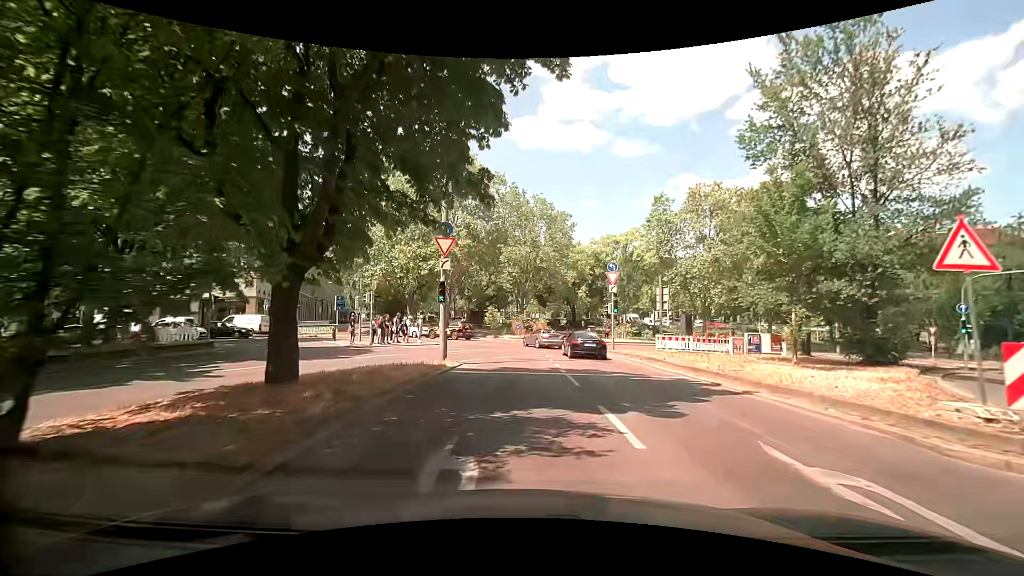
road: secondary_link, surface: asphalt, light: Day
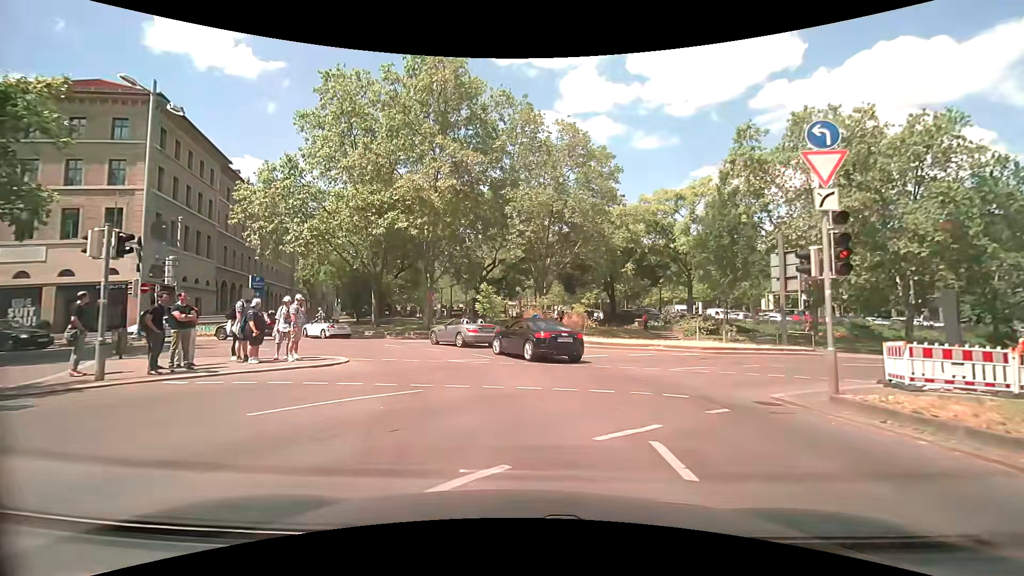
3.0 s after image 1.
(0.0, +19.5) m; -2°
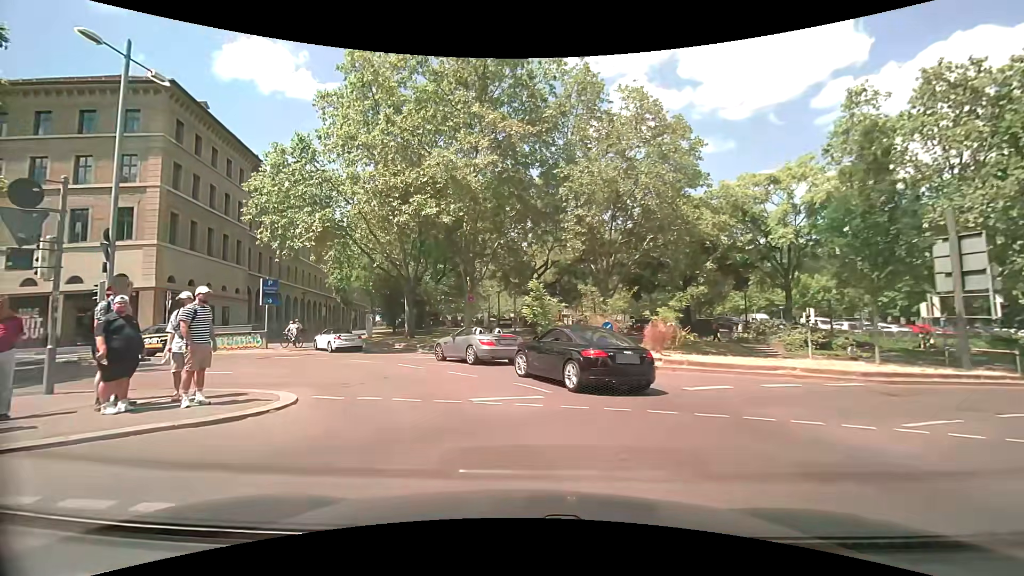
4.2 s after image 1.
(-0.2, +6.4) m; -4°
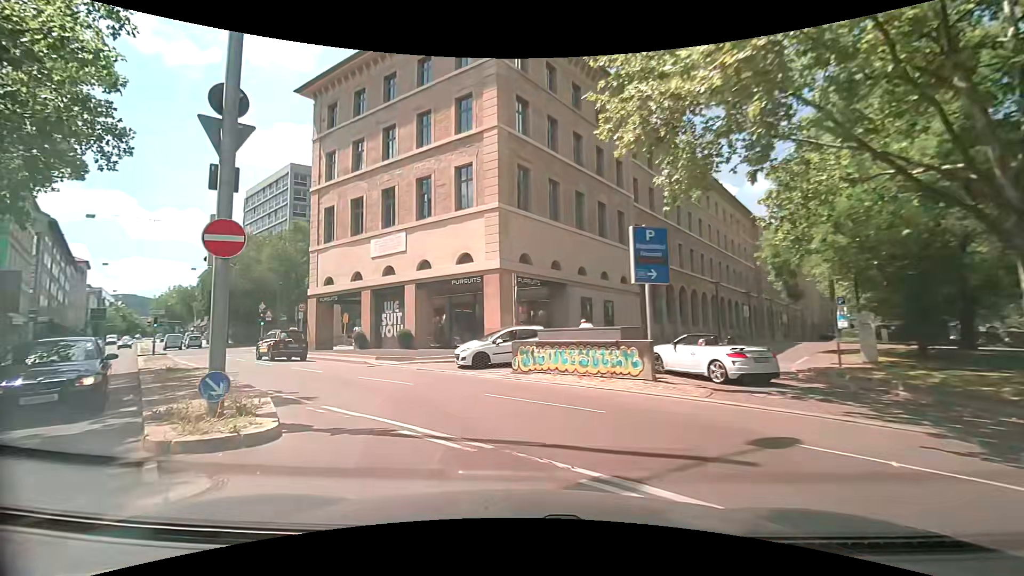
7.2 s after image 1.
(-7.3, +17.7) m; -44°
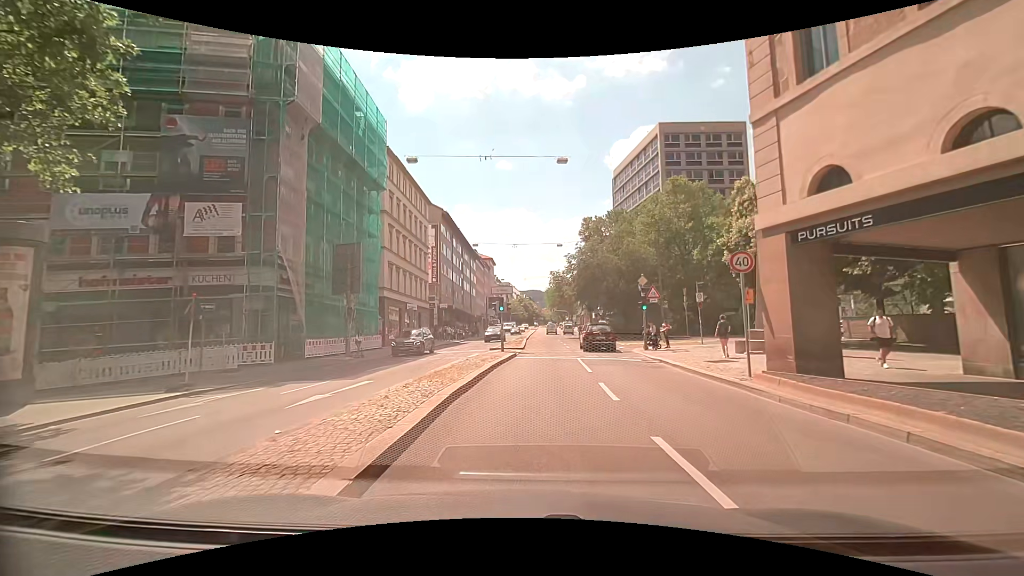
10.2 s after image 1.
(-9.6, +18.8) m; -43°
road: secondary
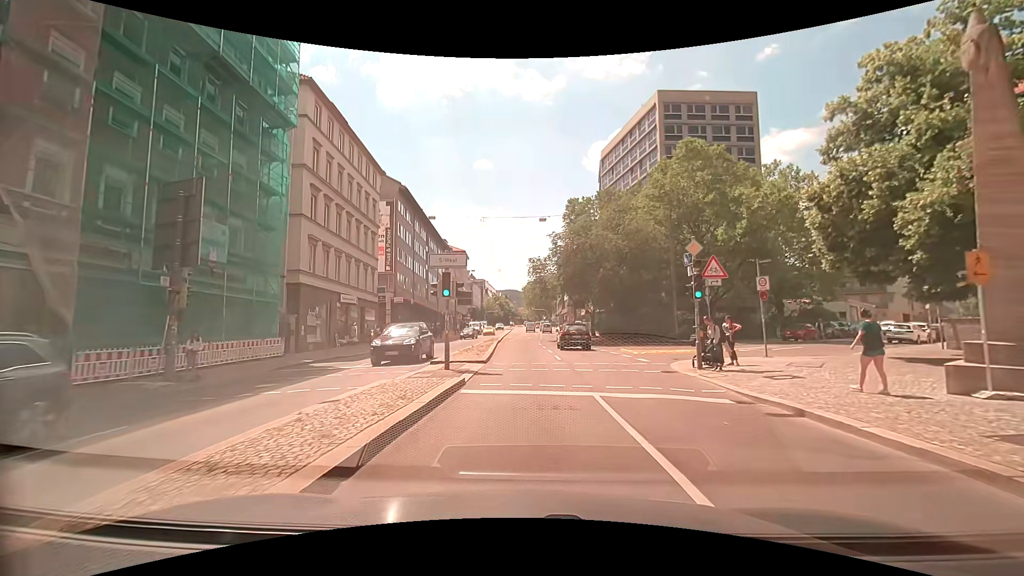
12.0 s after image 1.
(+0.3, +12.5) m; +2°
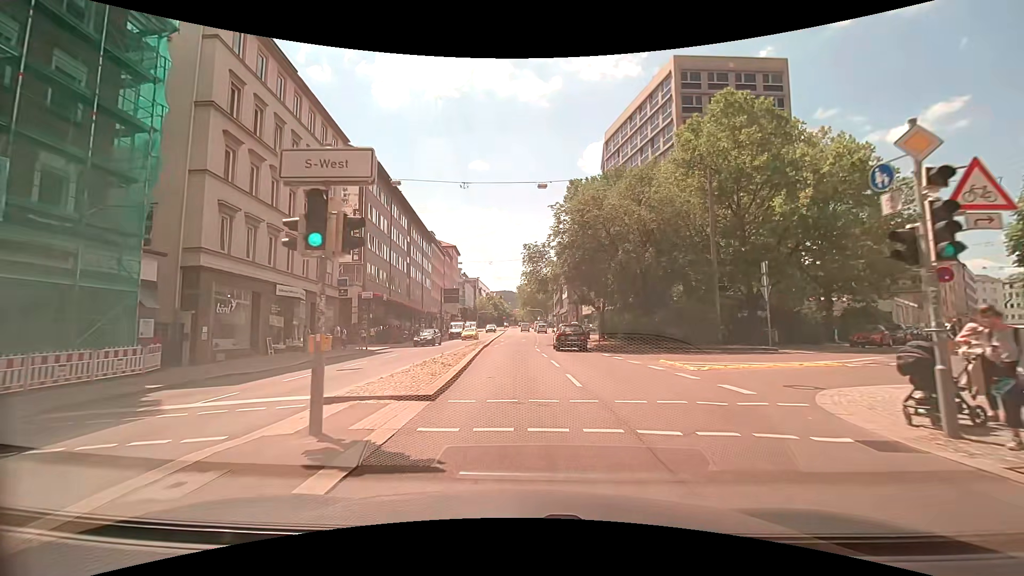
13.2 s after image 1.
(+0.3, +9.8) m; +2°
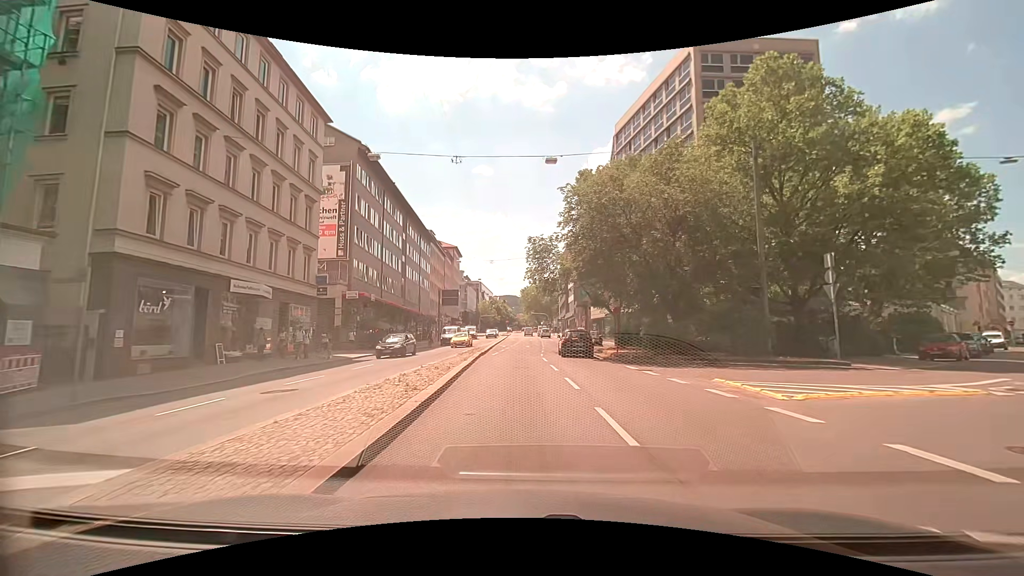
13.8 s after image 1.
(0.0, +5.4) m; -1°
(0, +10) (0, +20) (0, +30) (0, +40) (+1, +50) (+1, +60) (+1, +70) (+1, +80) (+1, +90) (+1, +100) m
